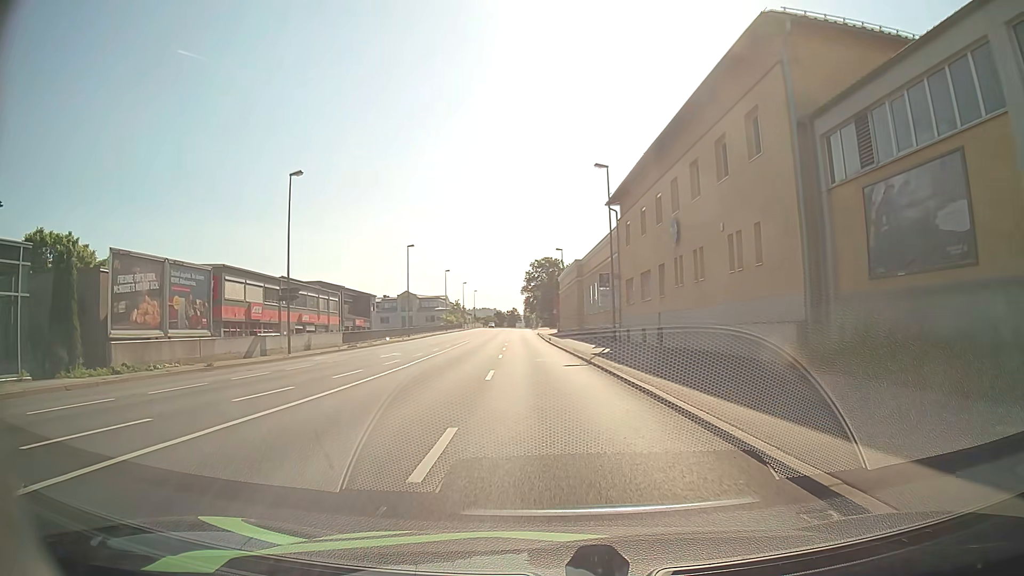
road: primary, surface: asphalt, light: Day
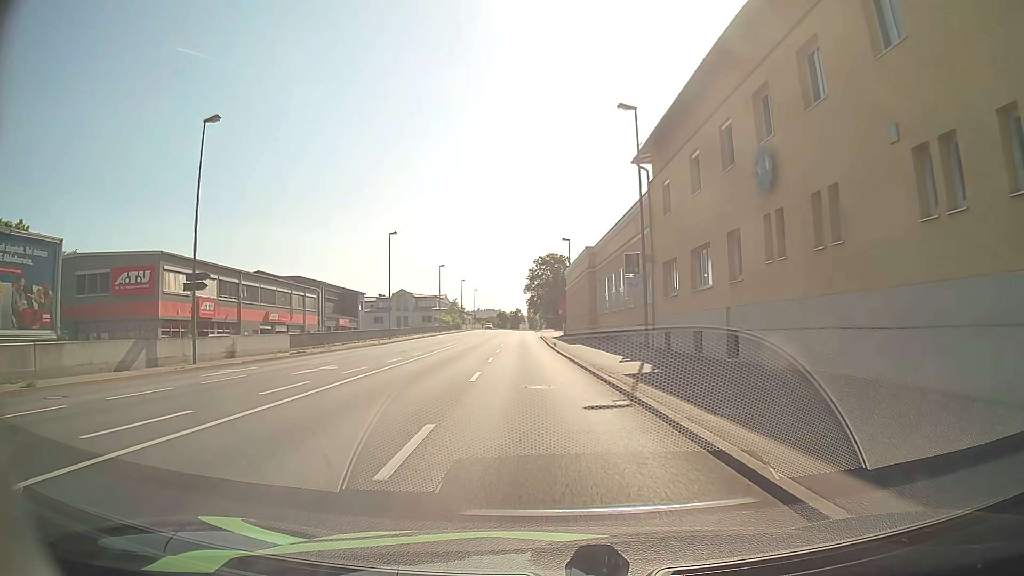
(-0.1, +11.1) m; 0°
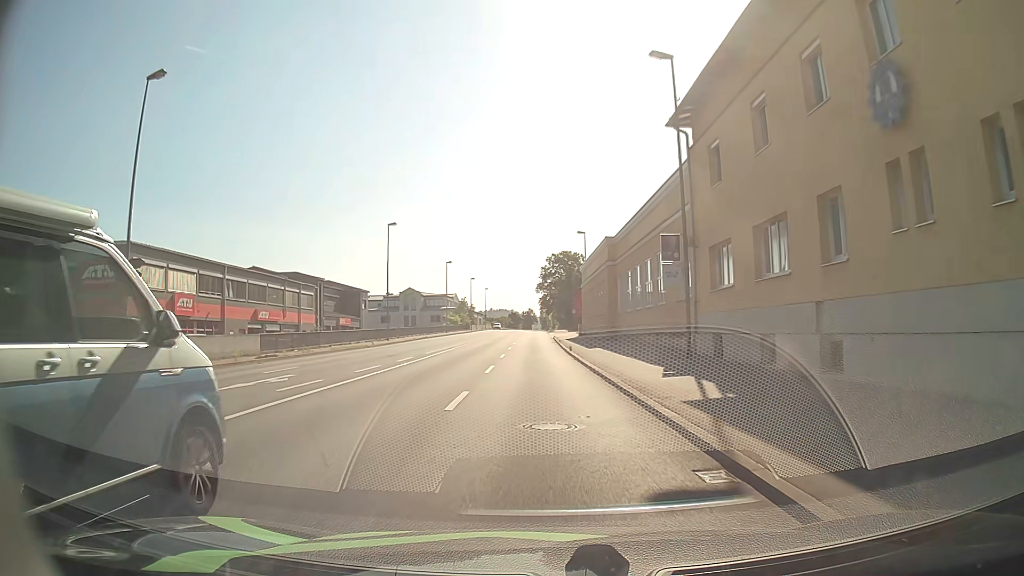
(-0.1, +5.8) m; -2°
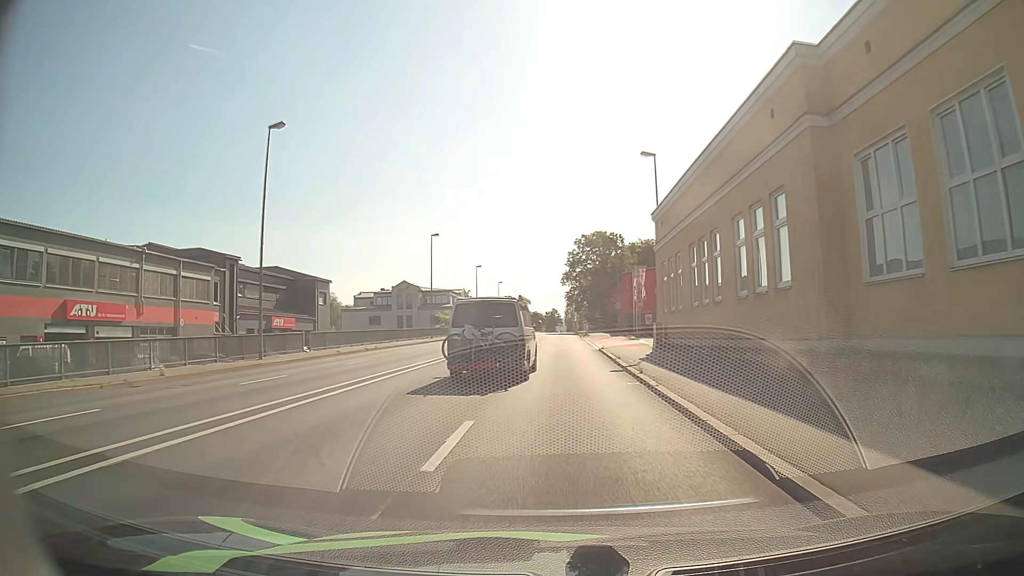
(-0.7, +31.6) m; -2°
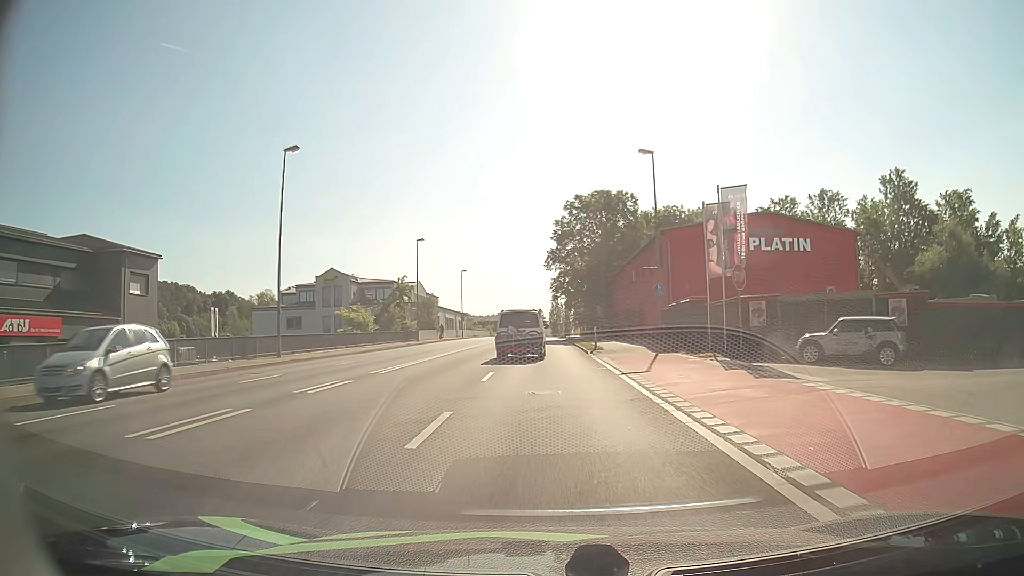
(+0.6, +35.2) m; +2°
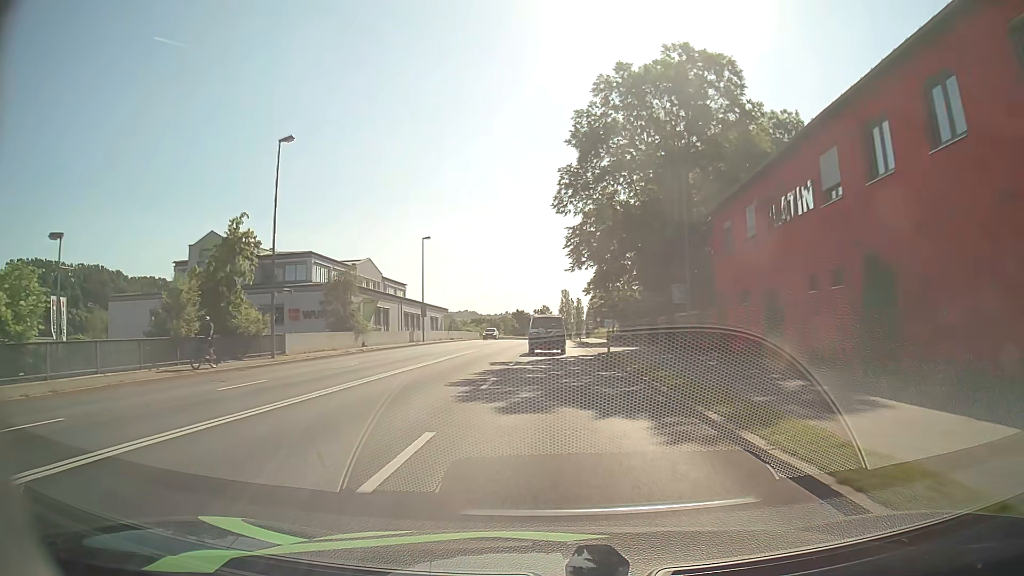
(-0.4, +38.3) m; -1°
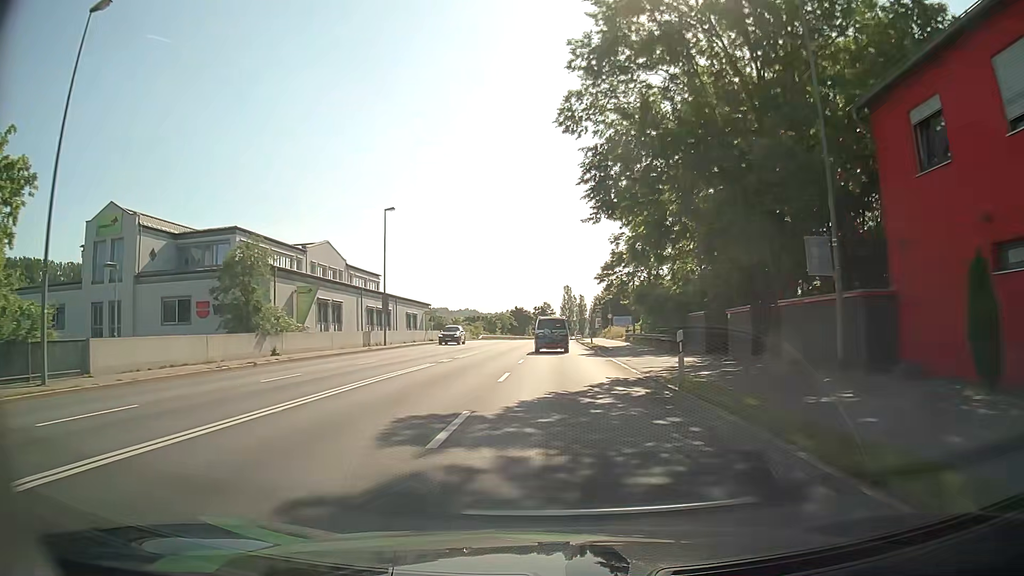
(0.0, +16.1) m; 0°
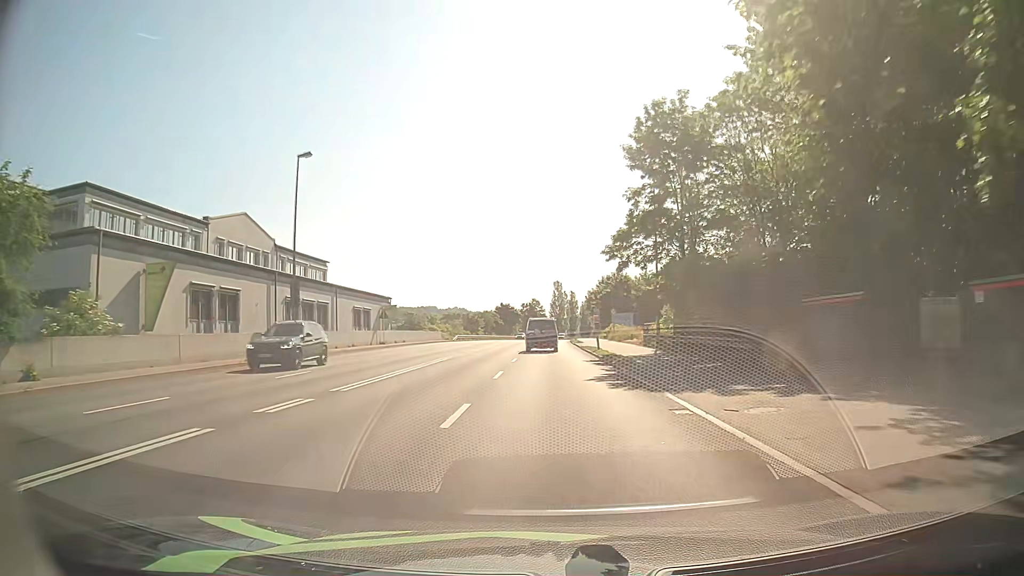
(0.0, +16.6) m; +1°
(0, +10) (0, +20) (0, +30) (0, +40) (0, +50) (0, +60) (0, +70) (0, +80) (0, +90) (+1, +100) m
